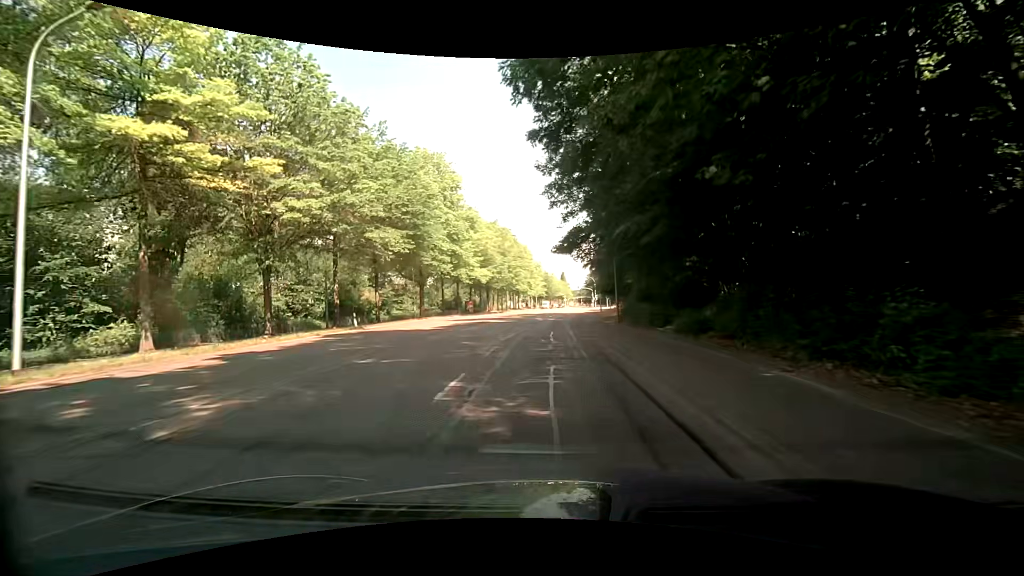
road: secondary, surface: asphalt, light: Day
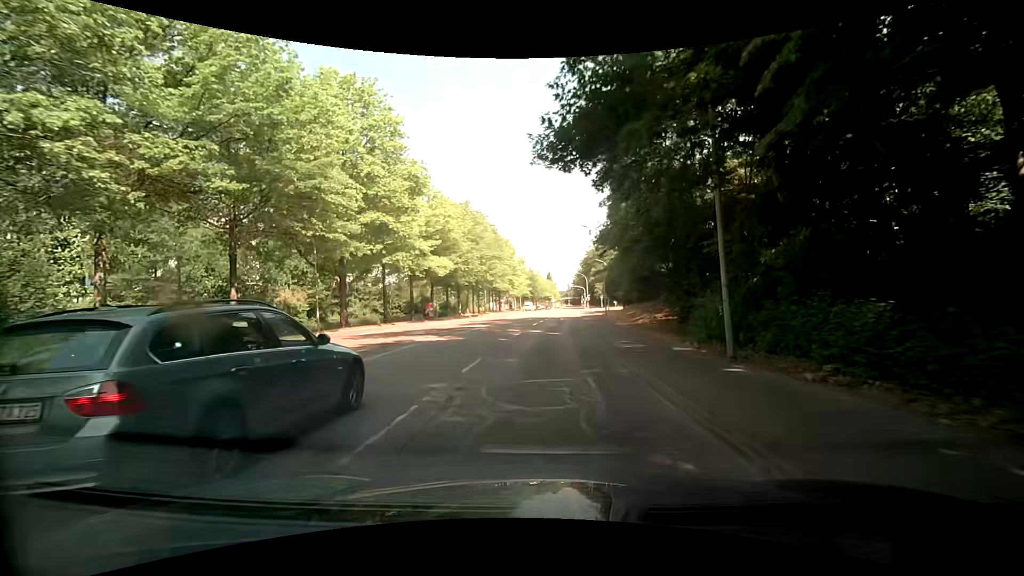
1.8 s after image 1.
(+0.4, +20.4) m; +1°
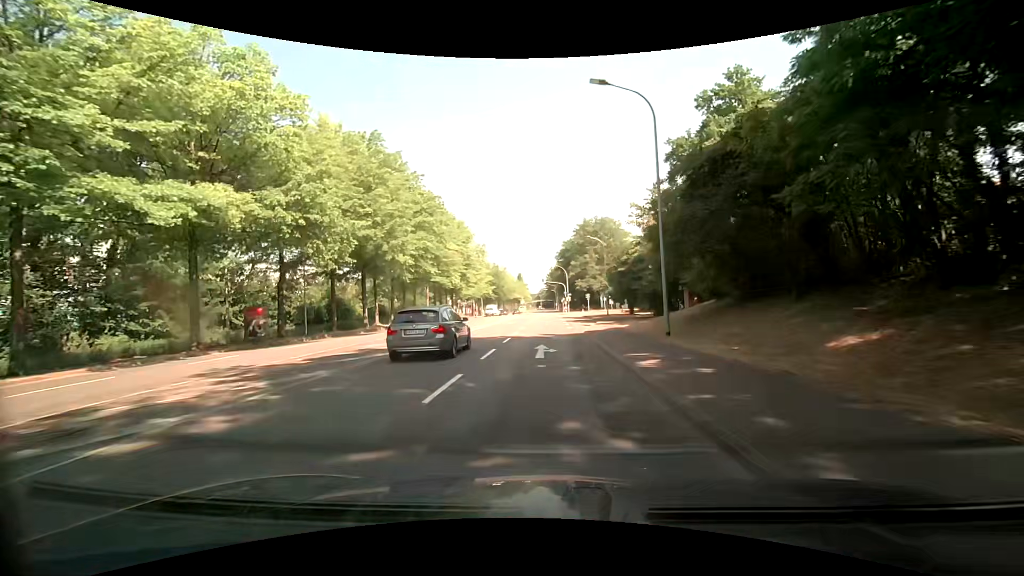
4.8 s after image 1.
(+0.8, +33.5) m; +4°
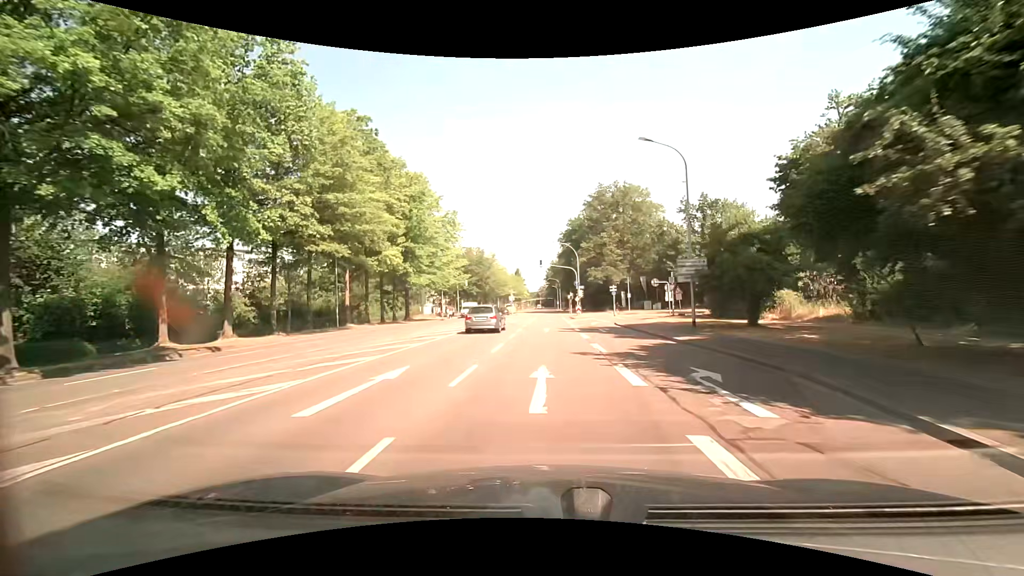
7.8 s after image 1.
(0.0, +34.3) m; 0°
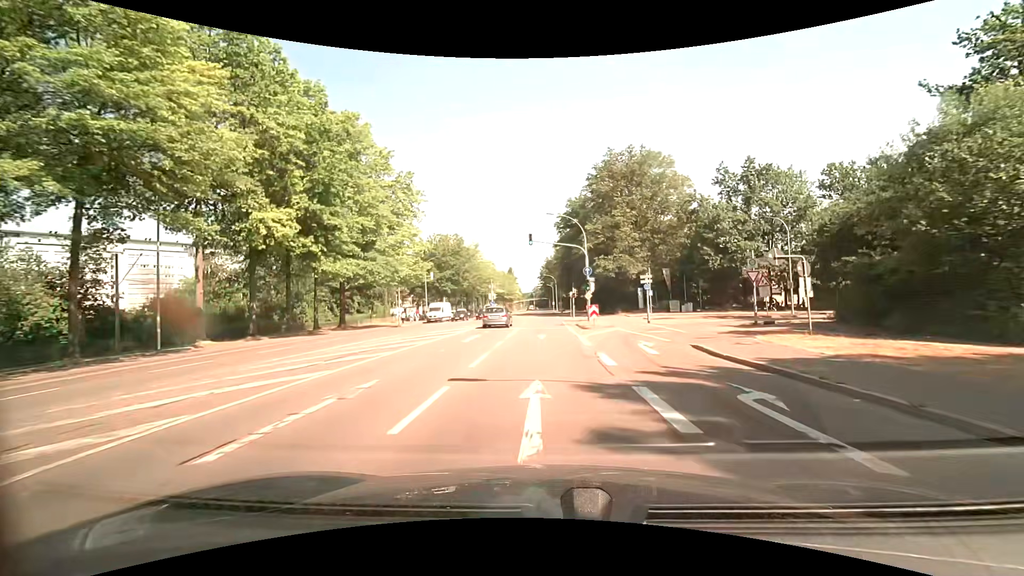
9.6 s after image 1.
(+0.1, +21.0) m; +1°
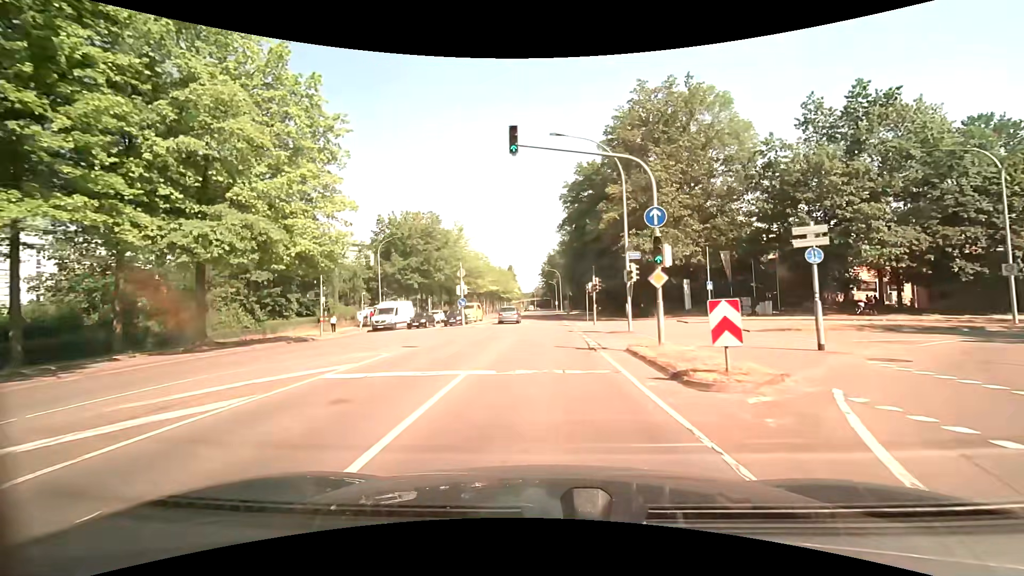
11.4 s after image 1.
(0.0, +21.2) m; -1°
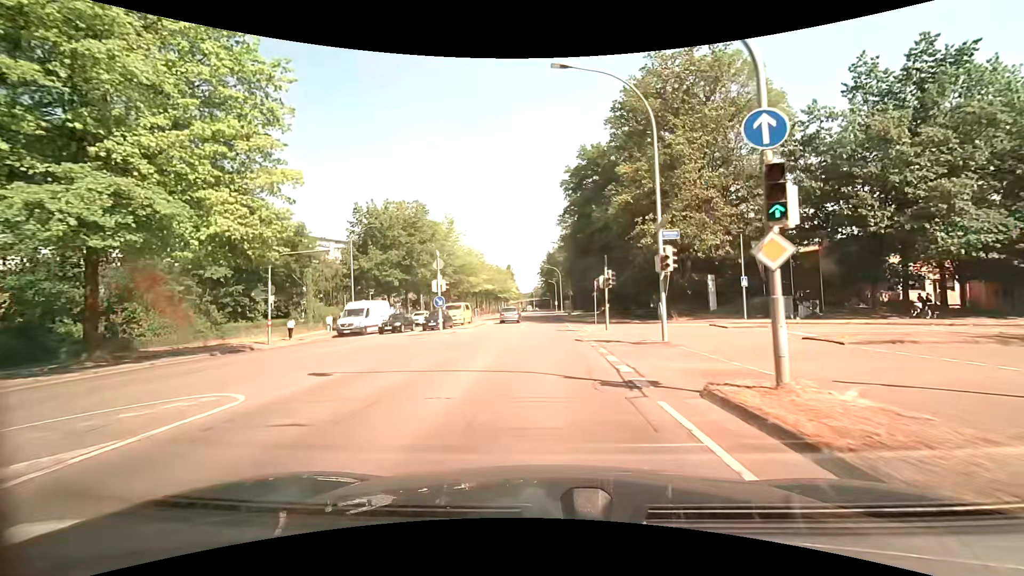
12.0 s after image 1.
(+0.1, +7.1) m; +1°
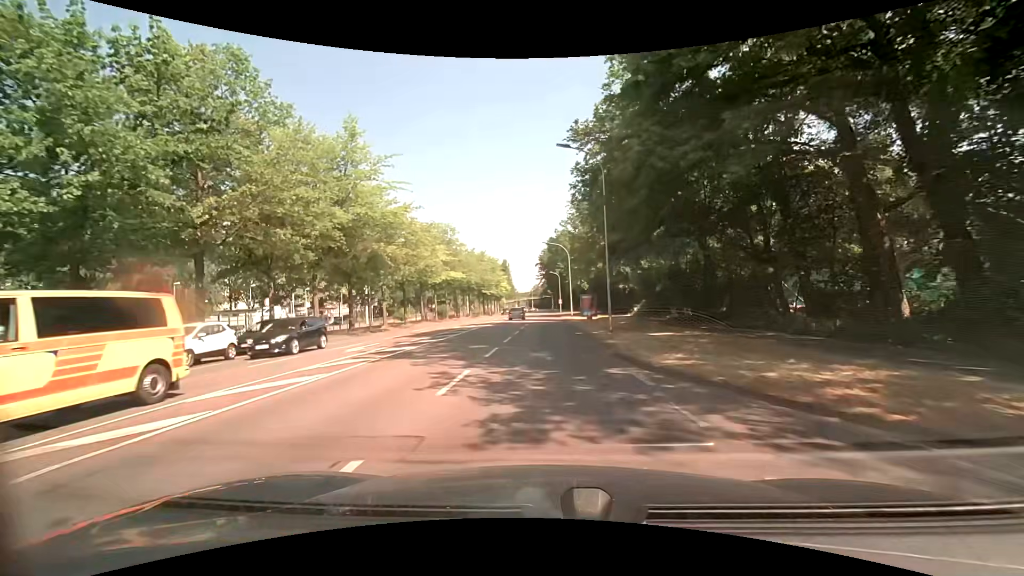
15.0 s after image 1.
(-0.1, +36.6) m; -1°
(0, +10) (0, +20) (0, +30) (0, +40) (0, +50) (+1, +60) (+1, +70) (+1, +80) (+1, +90) (+1, +100) m
